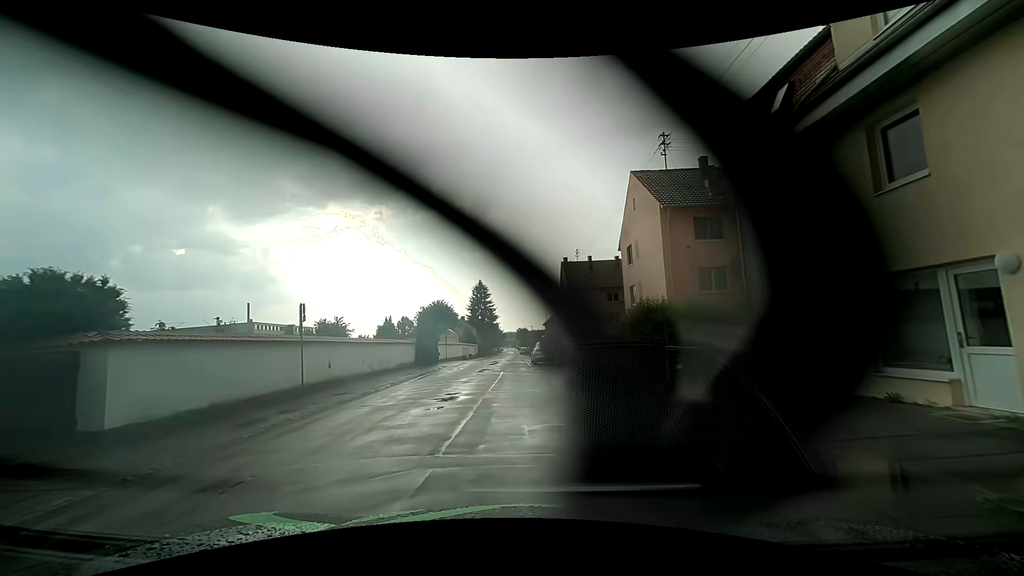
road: residential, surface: asphalt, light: Day
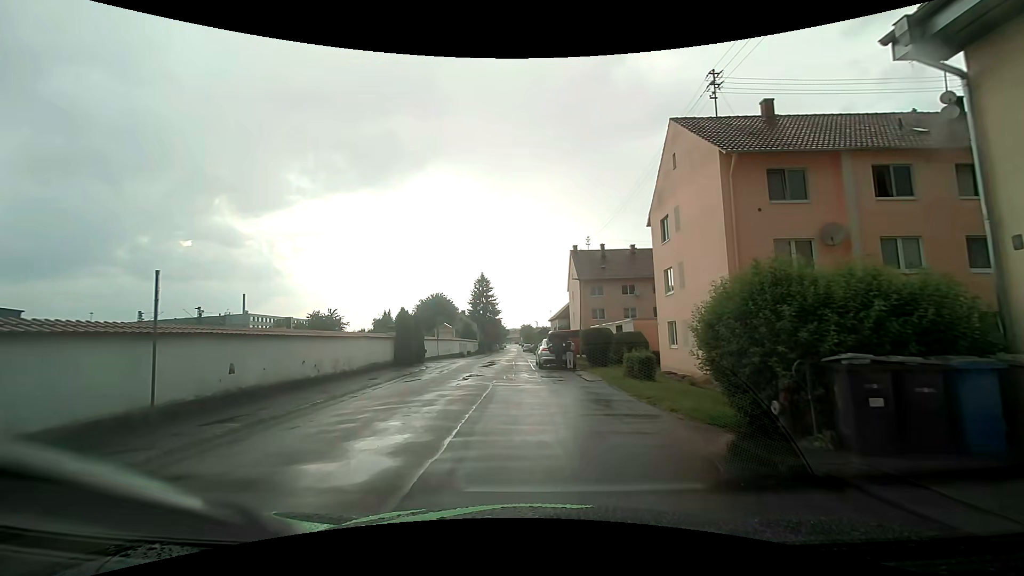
(-0.1, +7.2) m; -2°
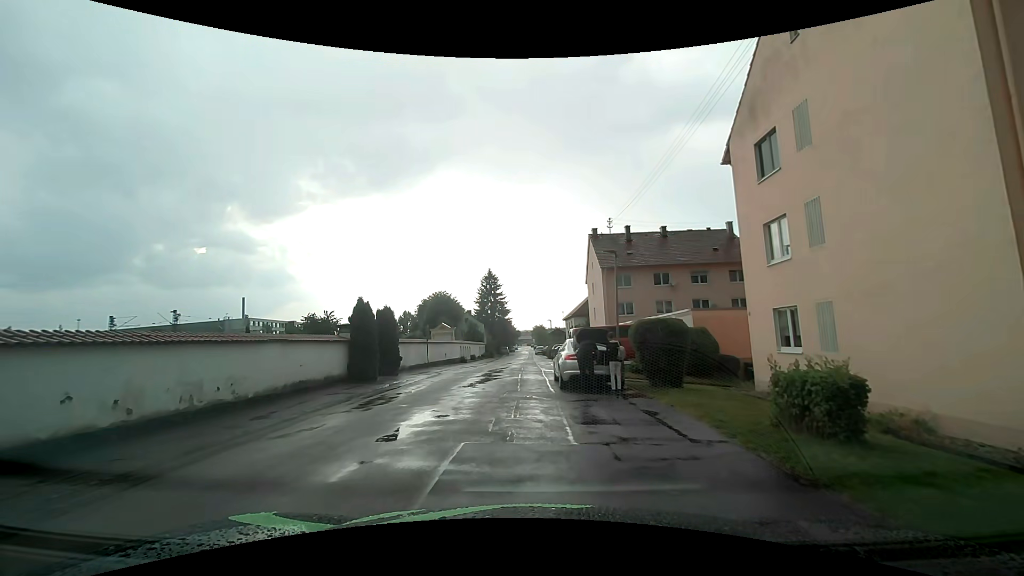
(+0.1, +10.0) m; 0°
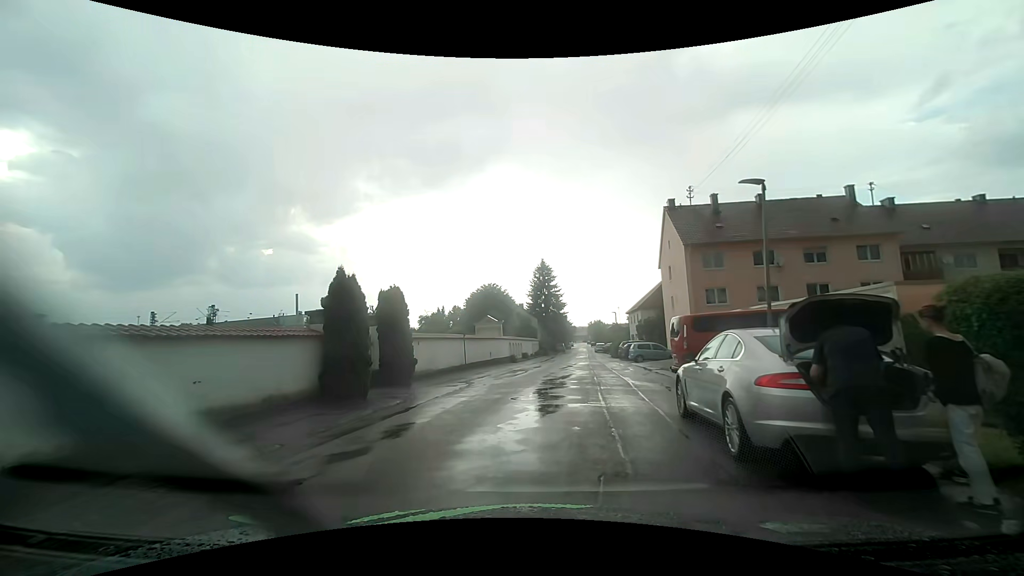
(-0.6, +8.8) m; -6°
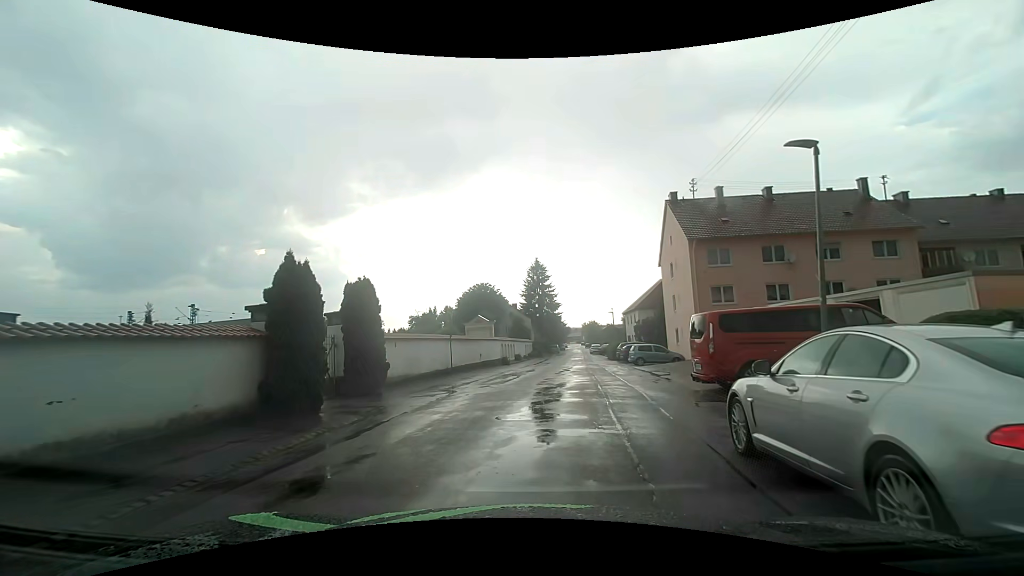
(0.0, +2.7) m; -1°
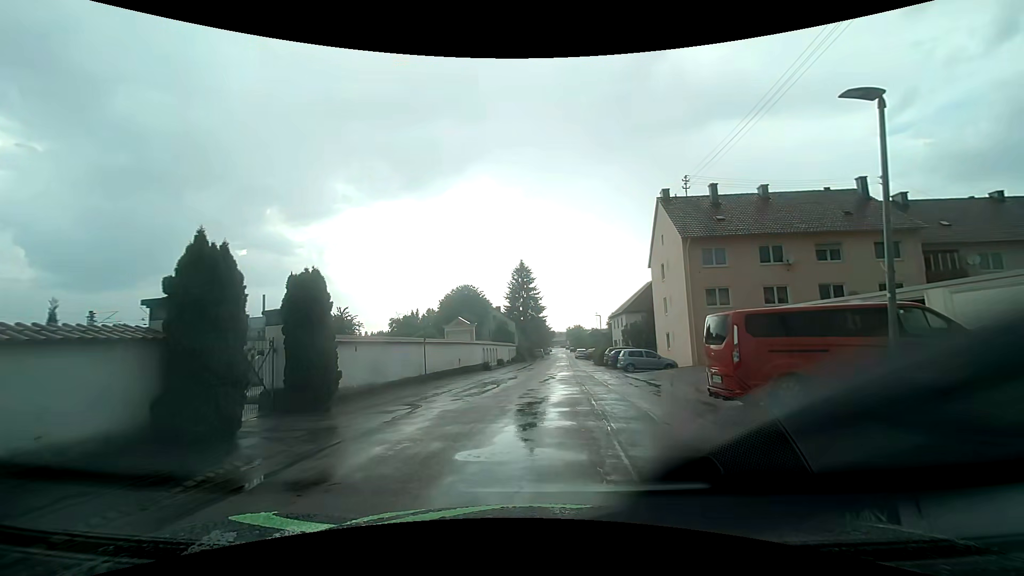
(0.0, +2.5) m; +3°
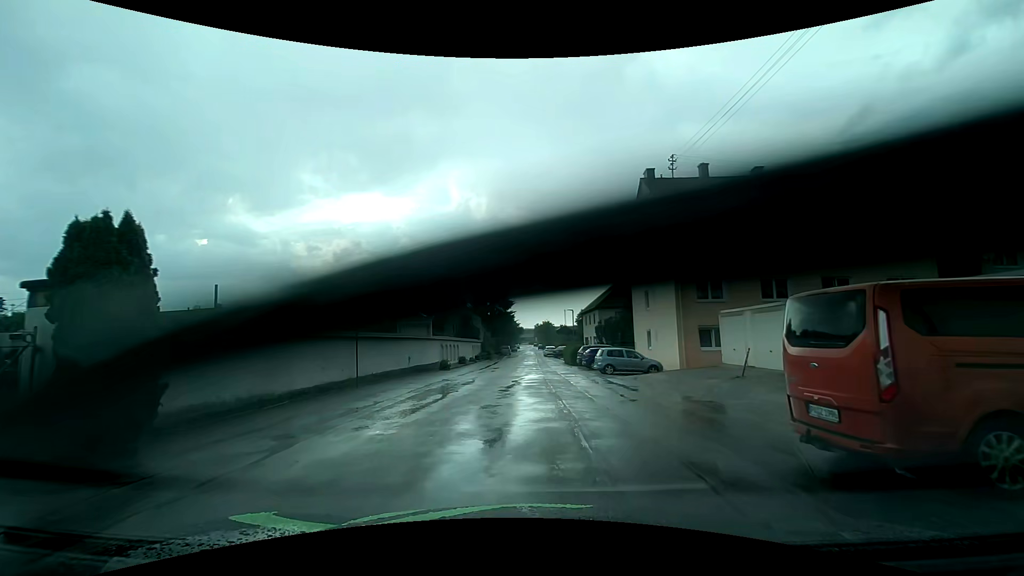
(+0.1, +5.1) m; +3°
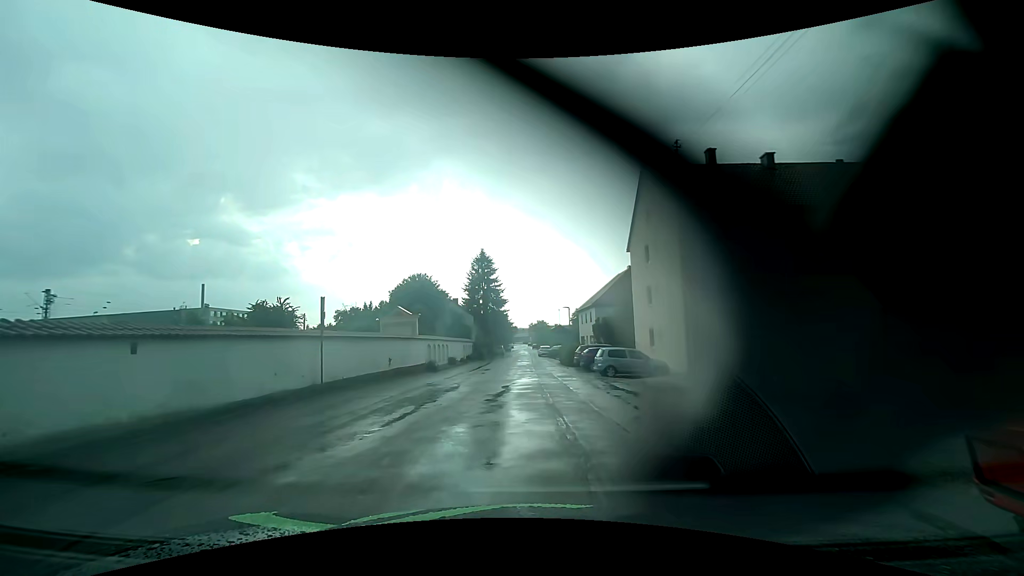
(0.0, +2.7) m; +2°
(0, +10) (0, +20) (0, +30) (0, +40) (-1, +50) (-2, +60) (-3, +70) (-3, +80) (-3, +90) (-2, +100) m
